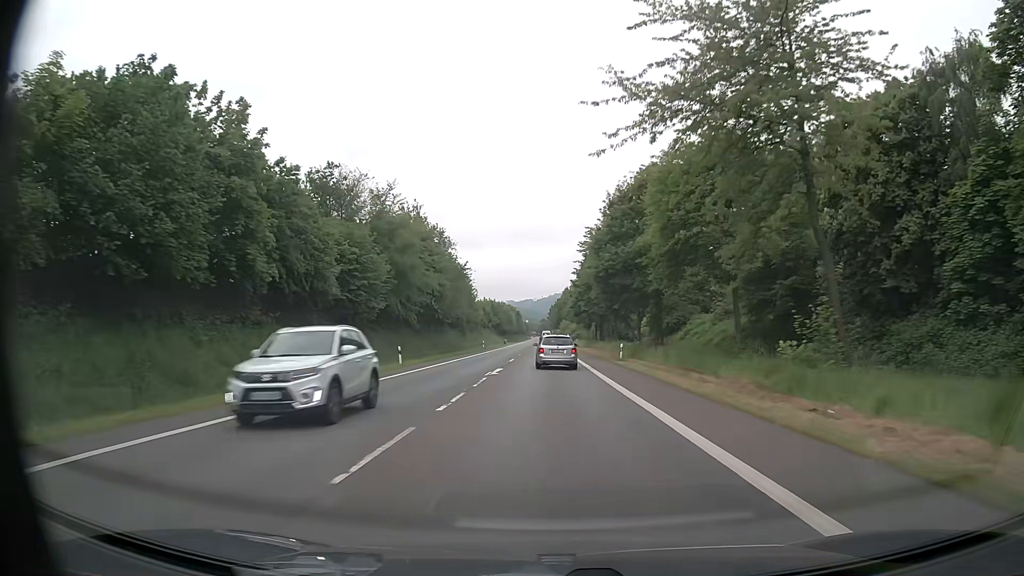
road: primary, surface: asphalt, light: Day
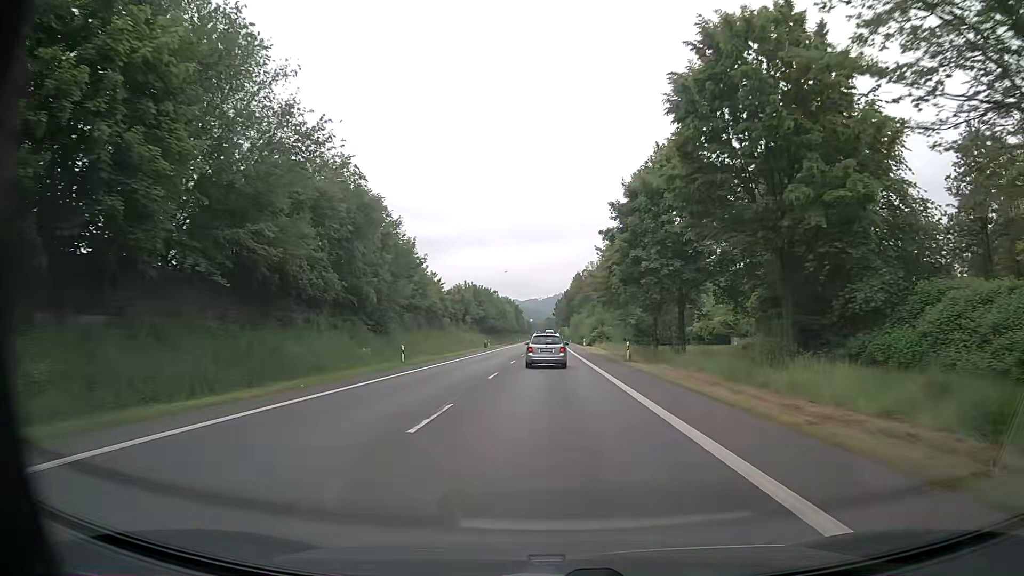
(-0.2, +53.0) m; -1°
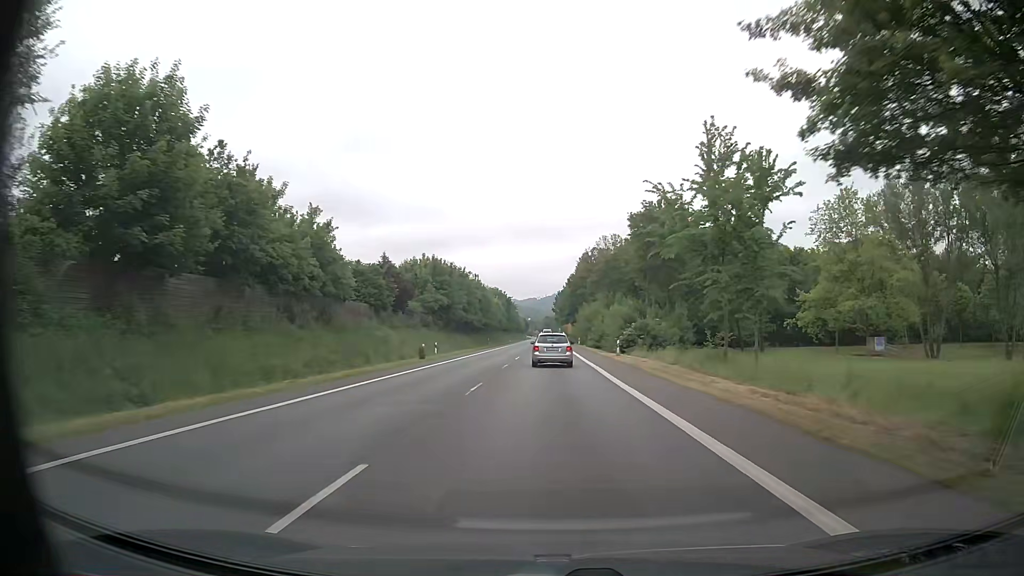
(+0.2, +43.1) m; +1°
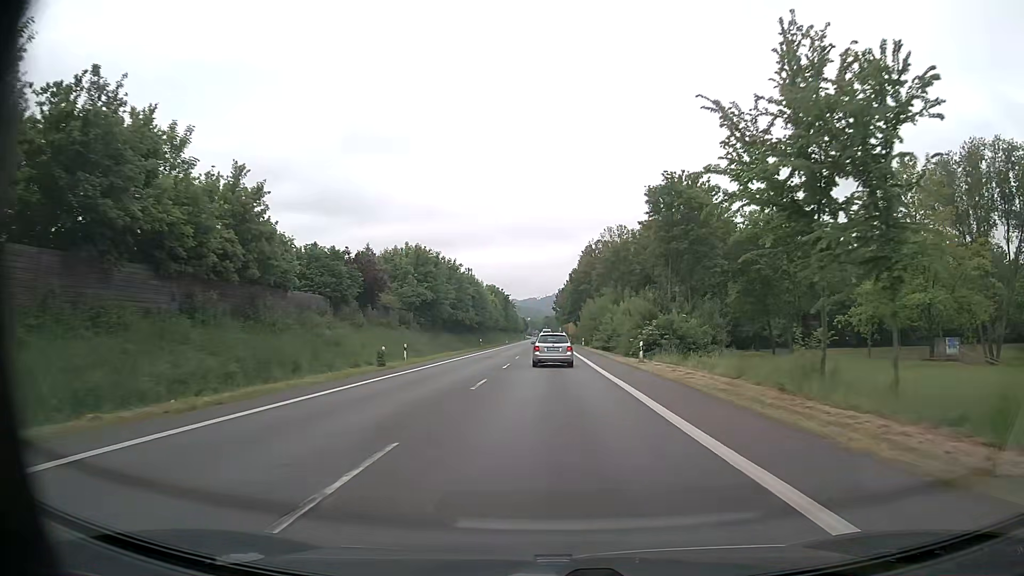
(0.0, +10.8) m; 0°
